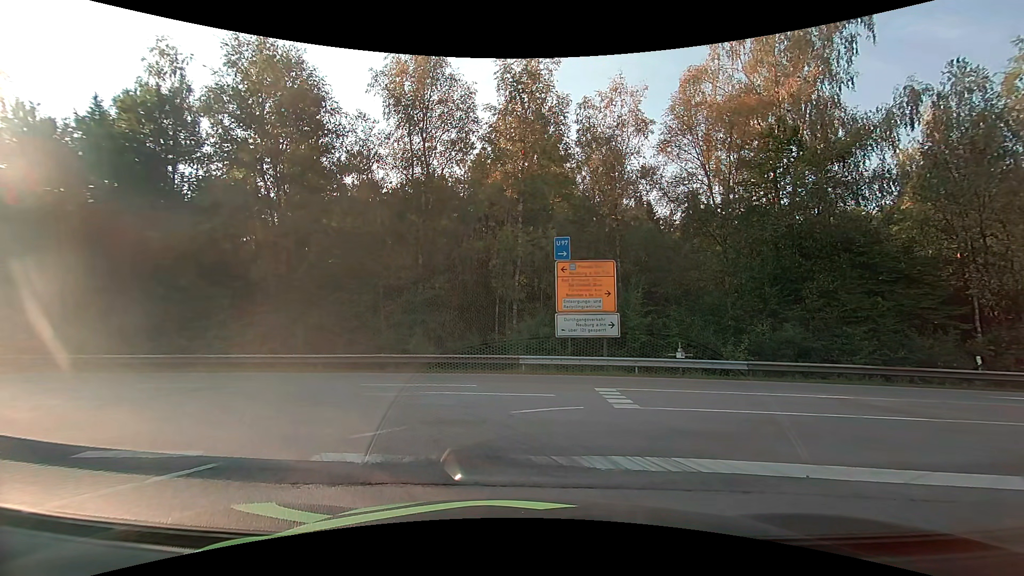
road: motorway_link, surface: asphalt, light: Day
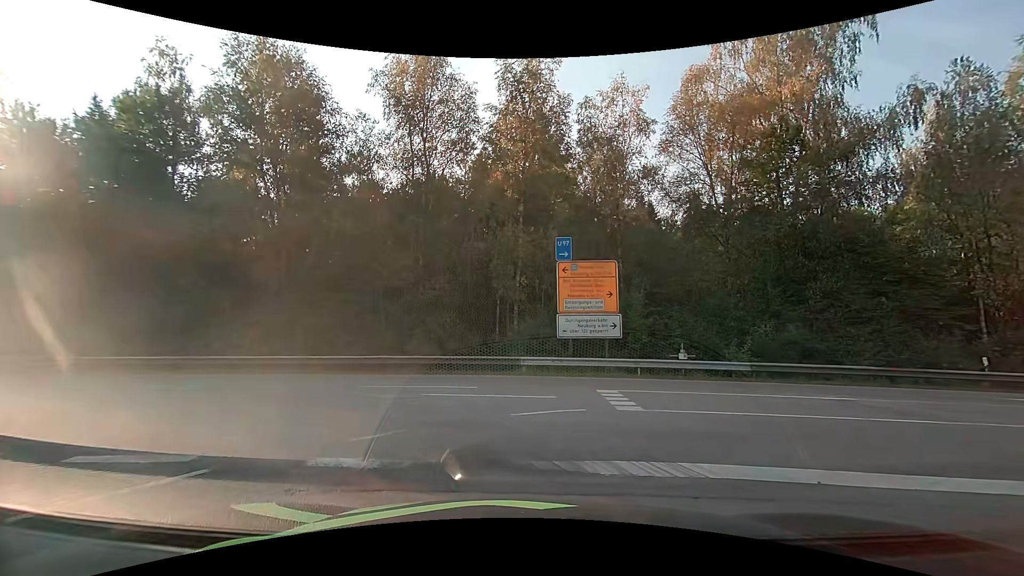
(0.0, +0.1) m; 0°
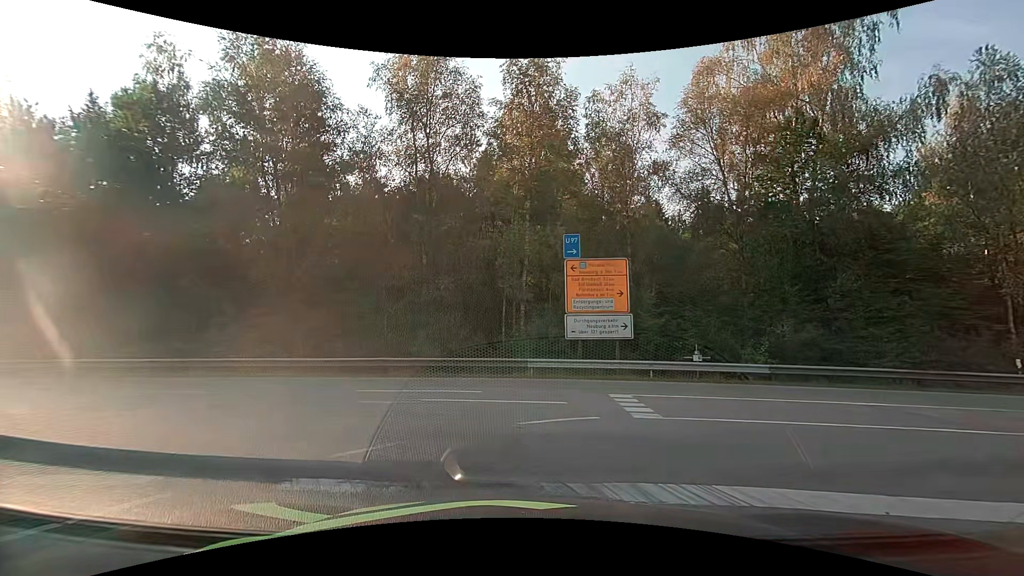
(0.0, +0.8) m; 0°
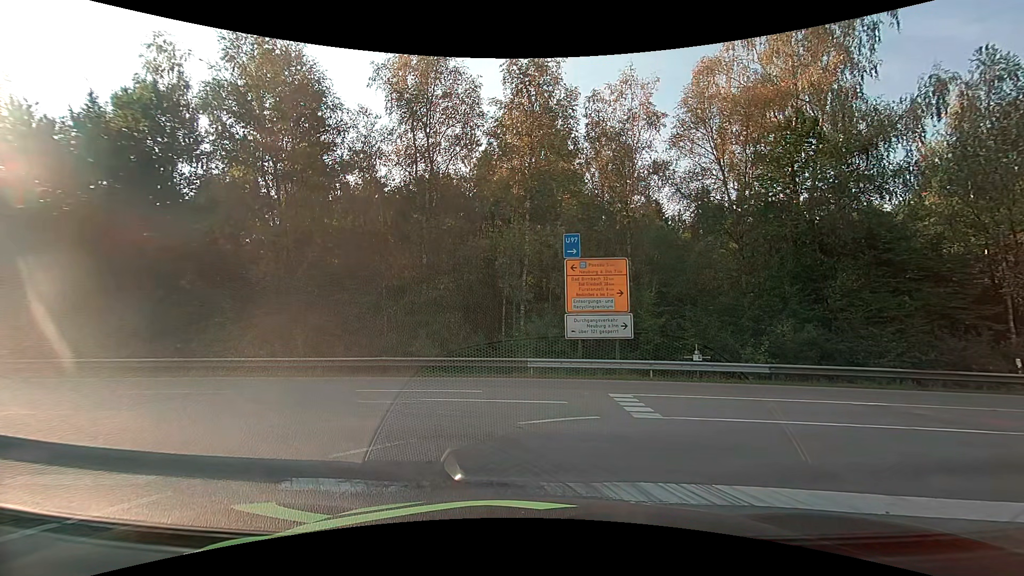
(0.0, +0.1) m; 0°
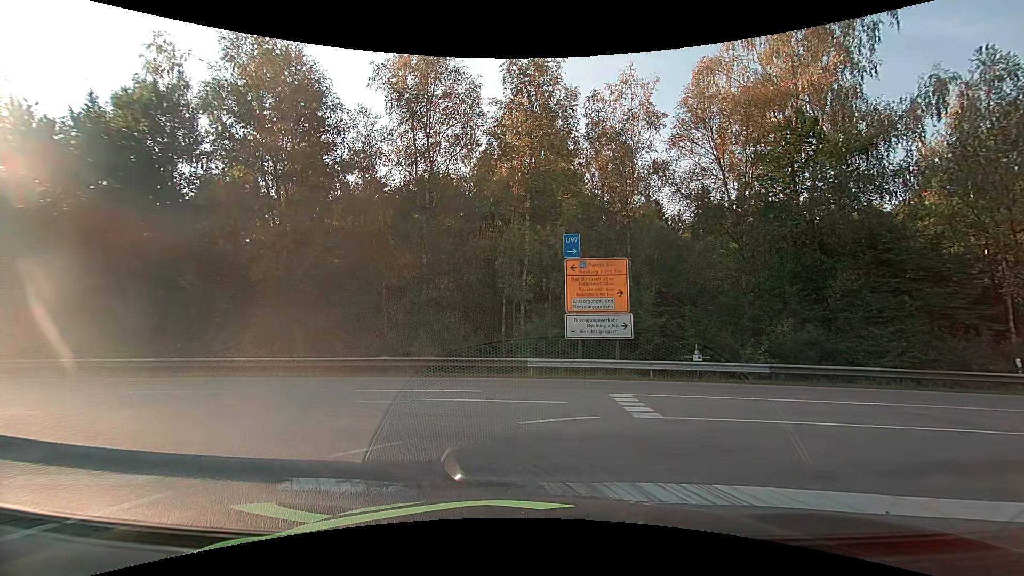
(0.0, 0.0) m; 0°
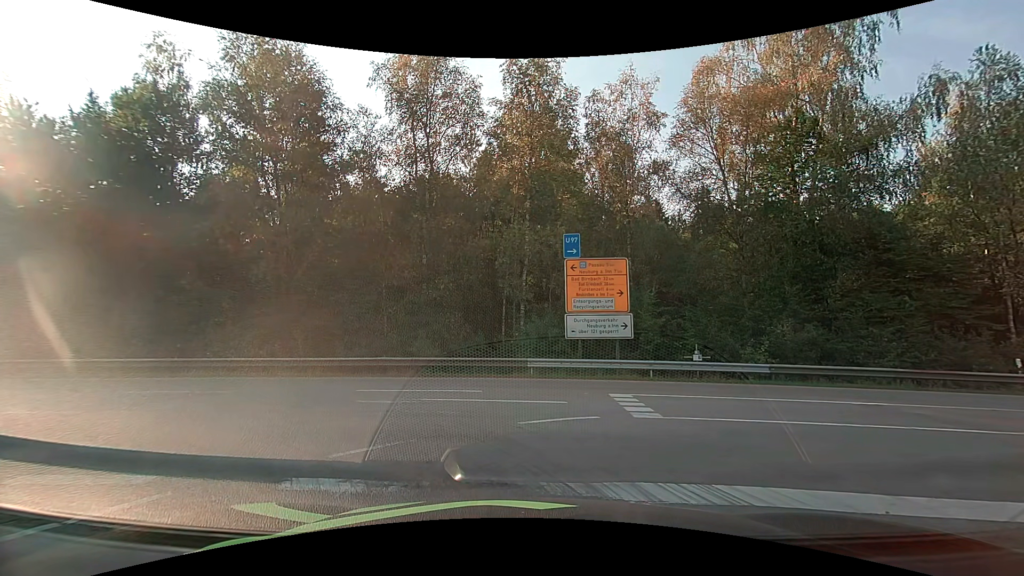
(0.0, 0.0) m; 0°
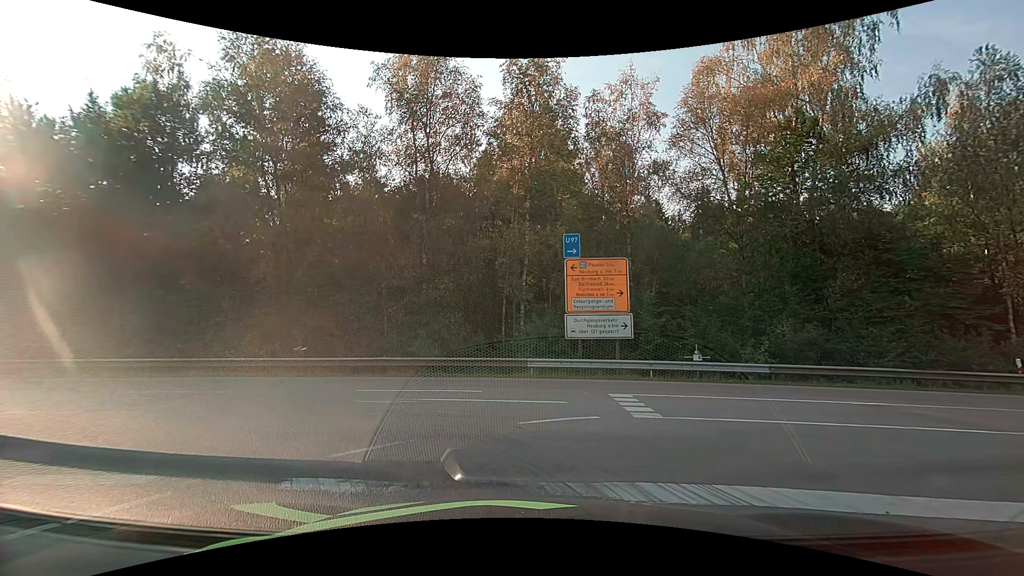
(0.0, 0.0) m; 0°
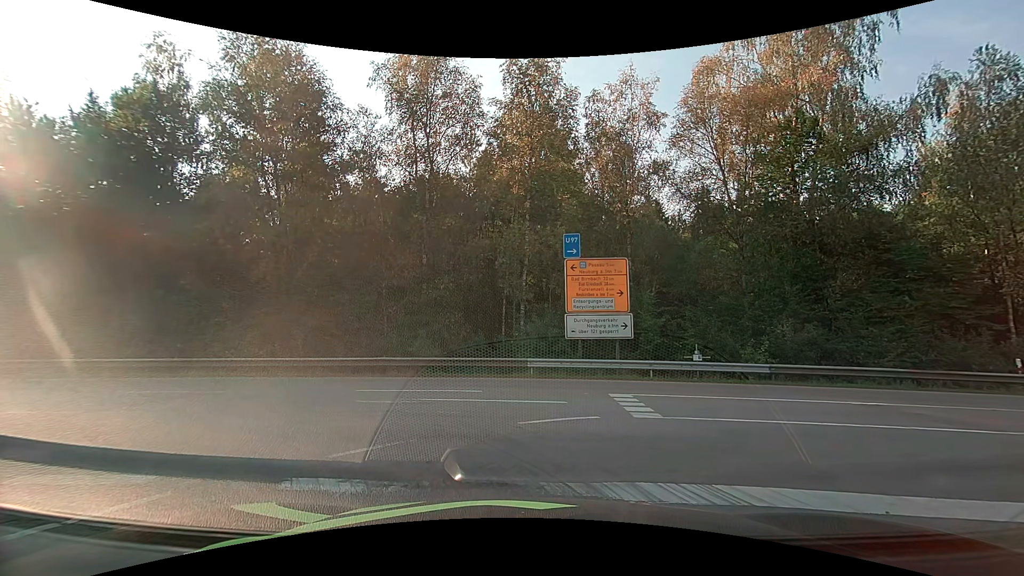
(0.0, 0.0) m; 0°
